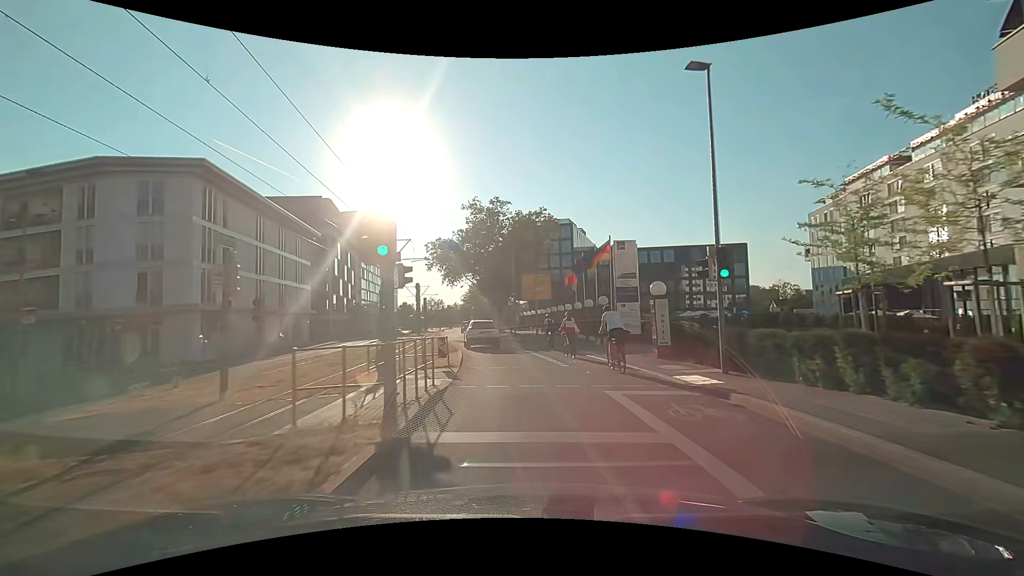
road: secondary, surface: asphalt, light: Day
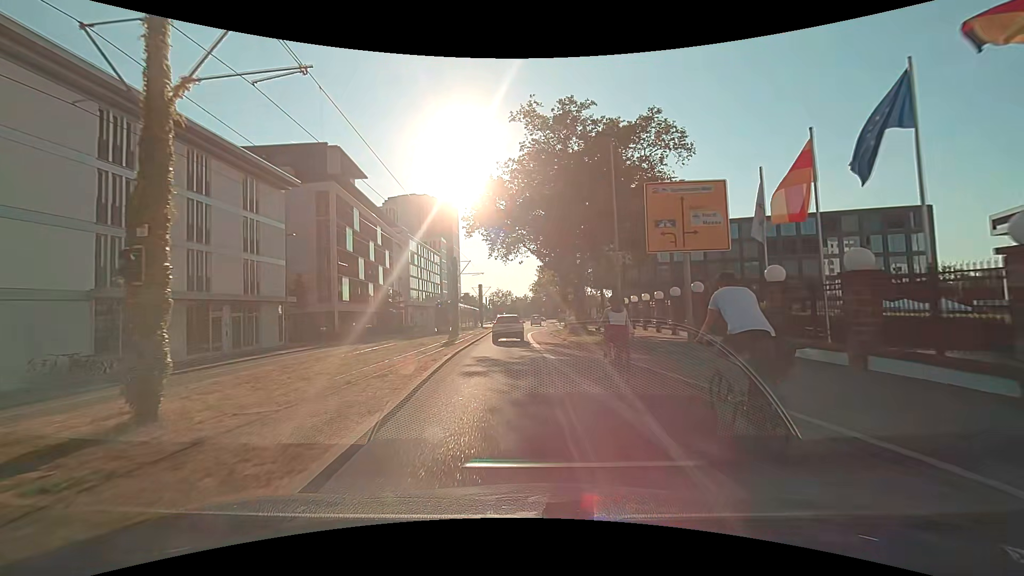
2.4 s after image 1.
(-1.0, +24.7) m; -7°
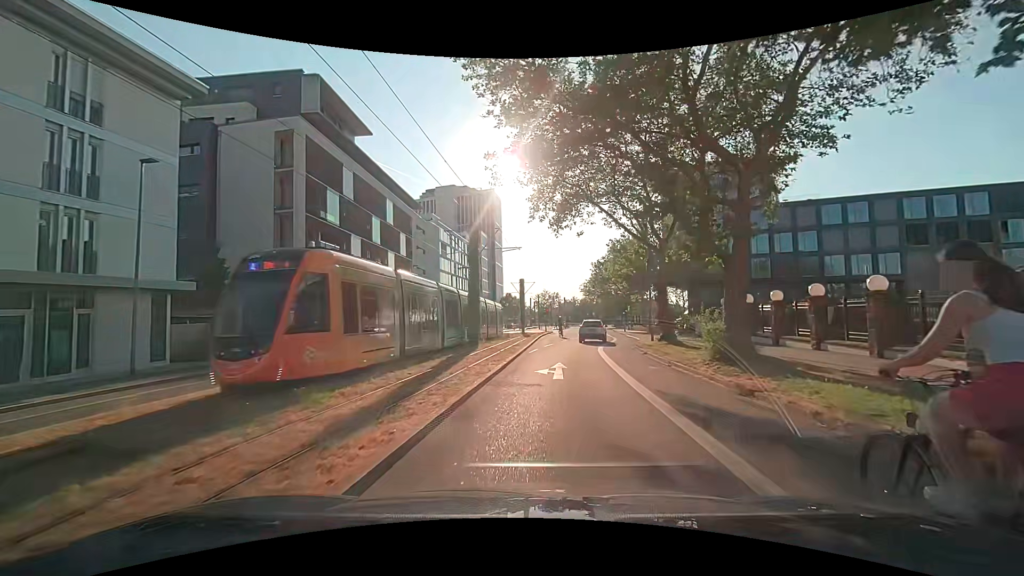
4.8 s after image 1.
(-1.1, +18.7) m; -5°
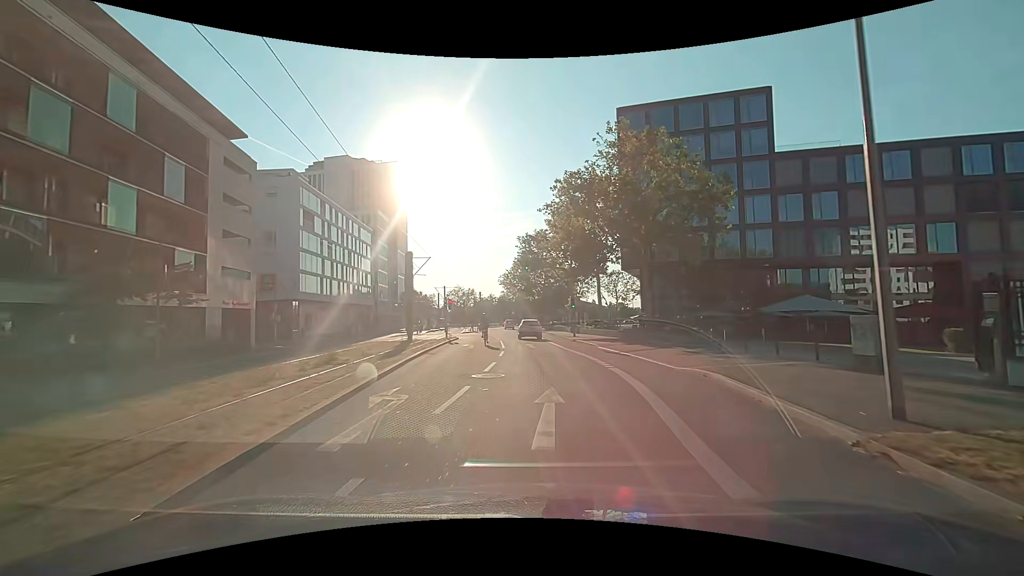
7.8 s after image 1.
(+1.4, +27.0) m; +8°
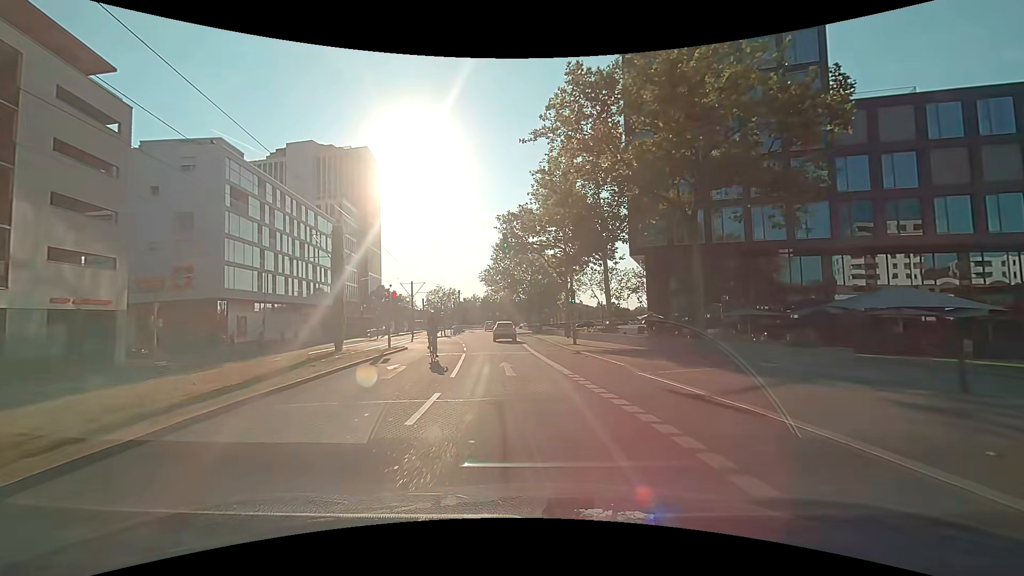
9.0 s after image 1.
(+0.5, +12.7) m; +3°
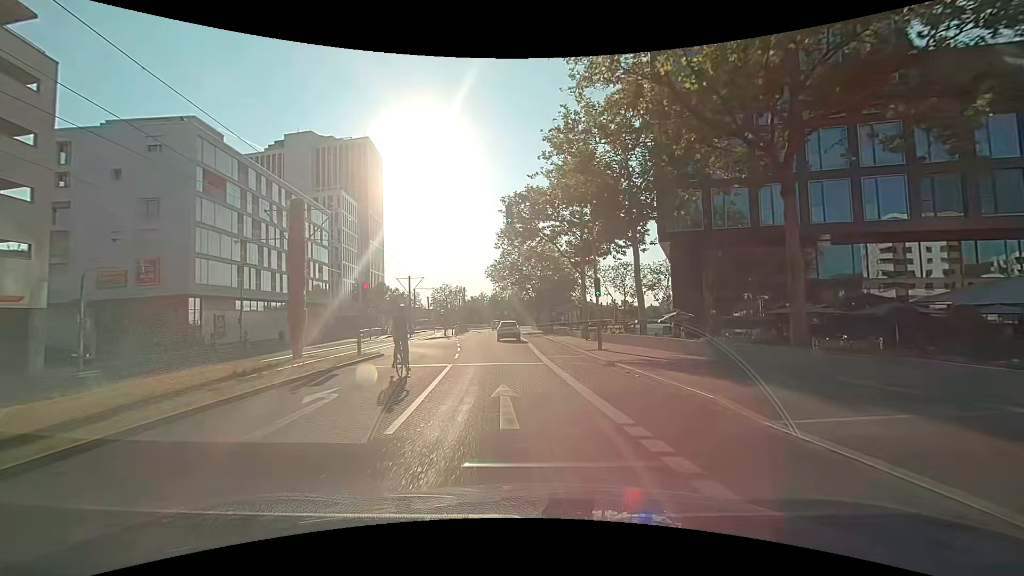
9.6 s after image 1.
(0.0, +6.5) m; -1°
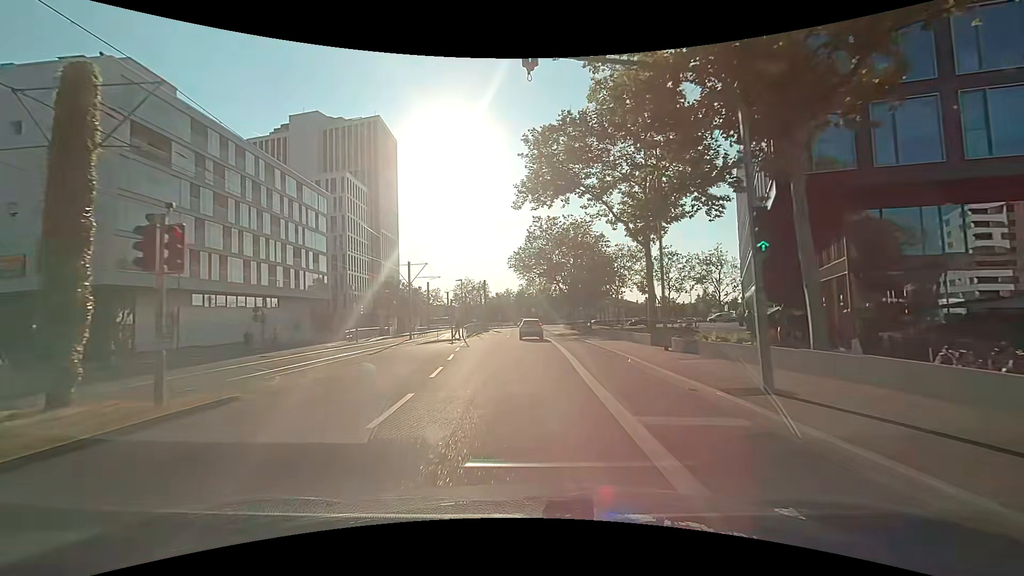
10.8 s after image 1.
(-0.3, +13.3) m; -3°
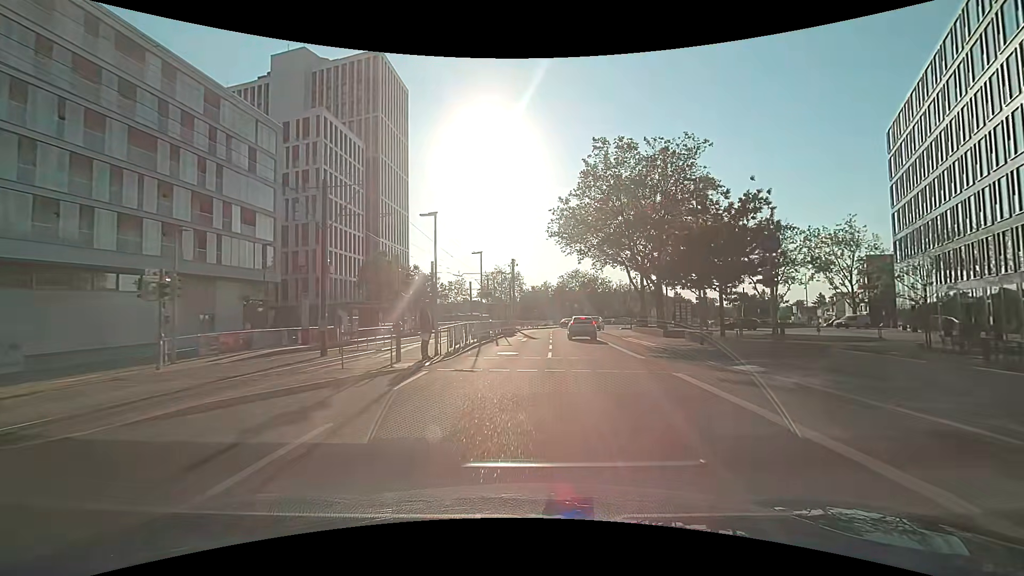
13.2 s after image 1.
(-1.3, +27.2) m; -5°
(0, +10) (0, +20) (0, +30) (0, +40) (+1, +50) (+1, +60) (+3, +70) (+7, +79) (+12, +88) (+15, +97) m
